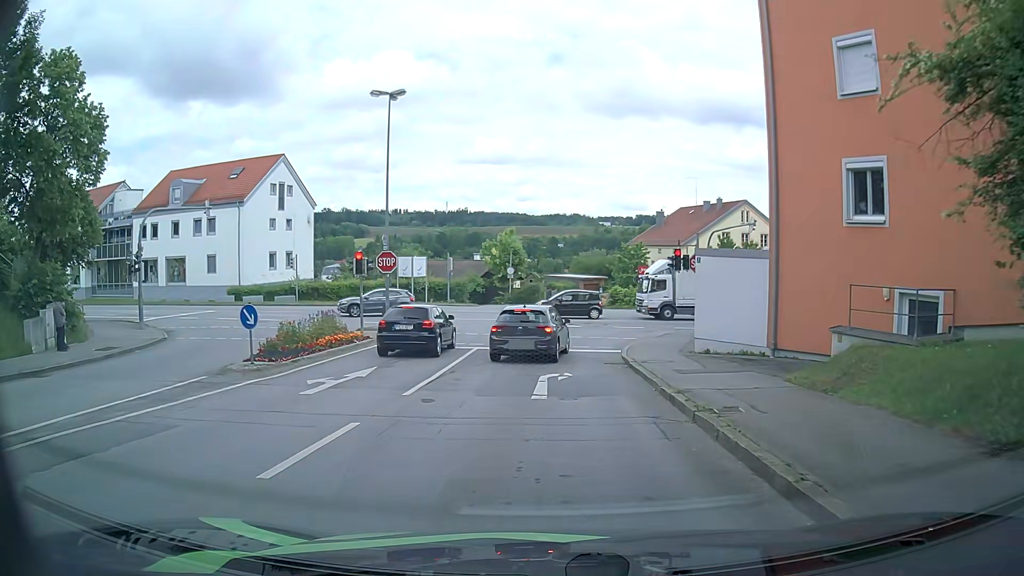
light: Day
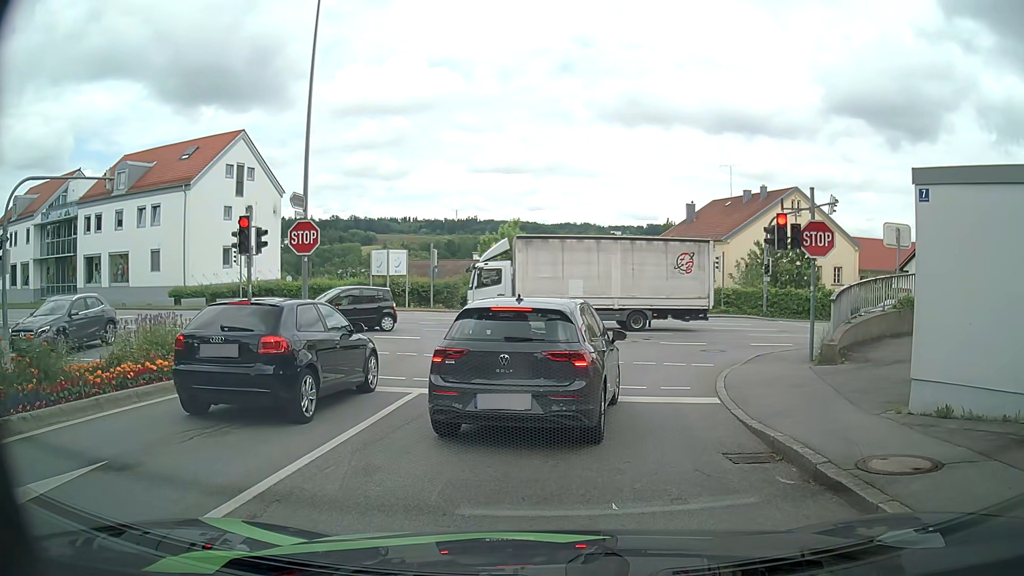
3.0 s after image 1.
(-0.1, +10.3) m; -1°
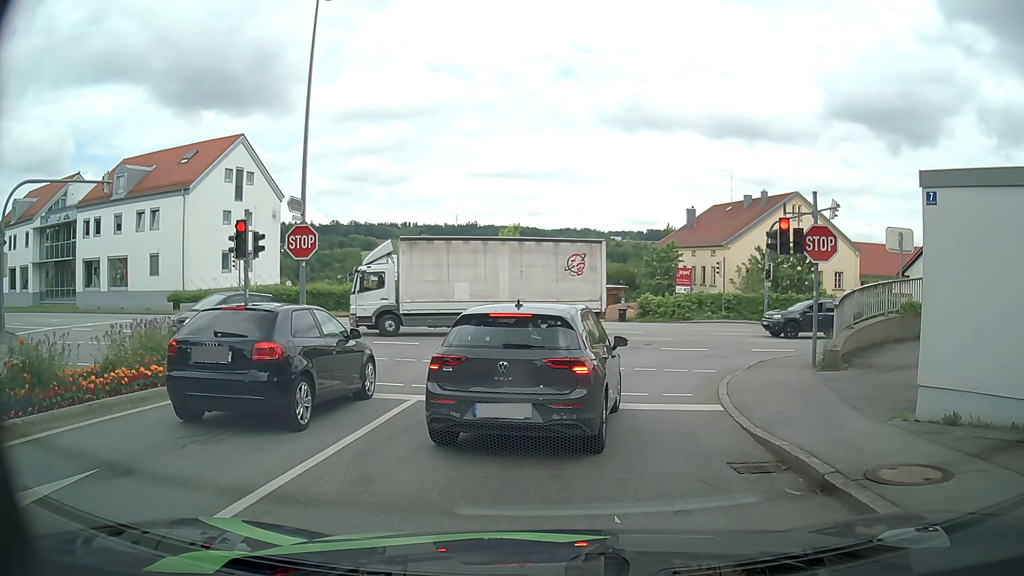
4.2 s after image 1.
(0.0, +0.2) m; 0°
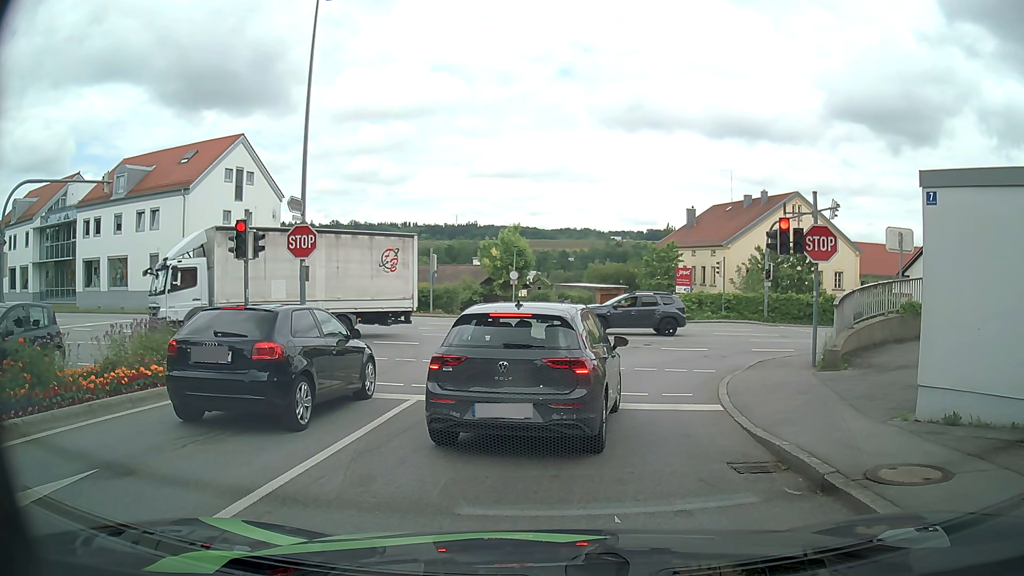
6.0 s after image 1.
(0.0, 0.0) m; 0°
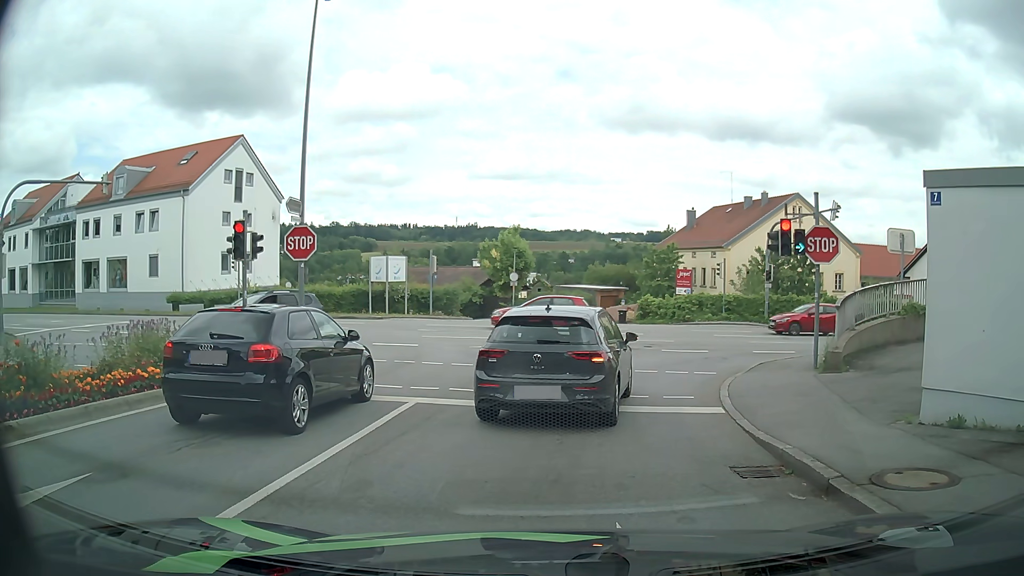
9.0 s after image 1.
(0.0, +0.1) m; 0°
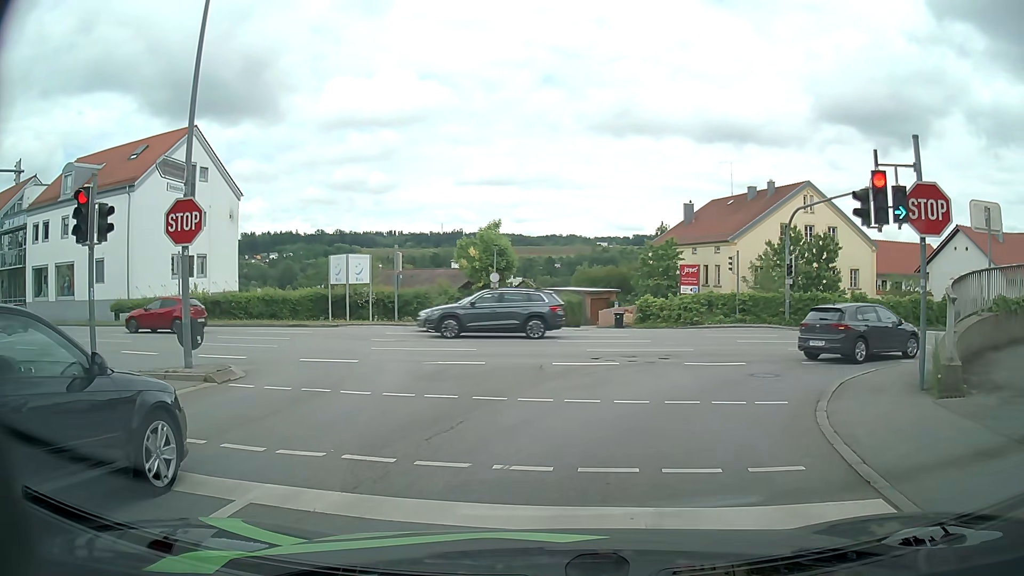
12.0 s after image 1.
(+0.1, +5.6) m; +3°
